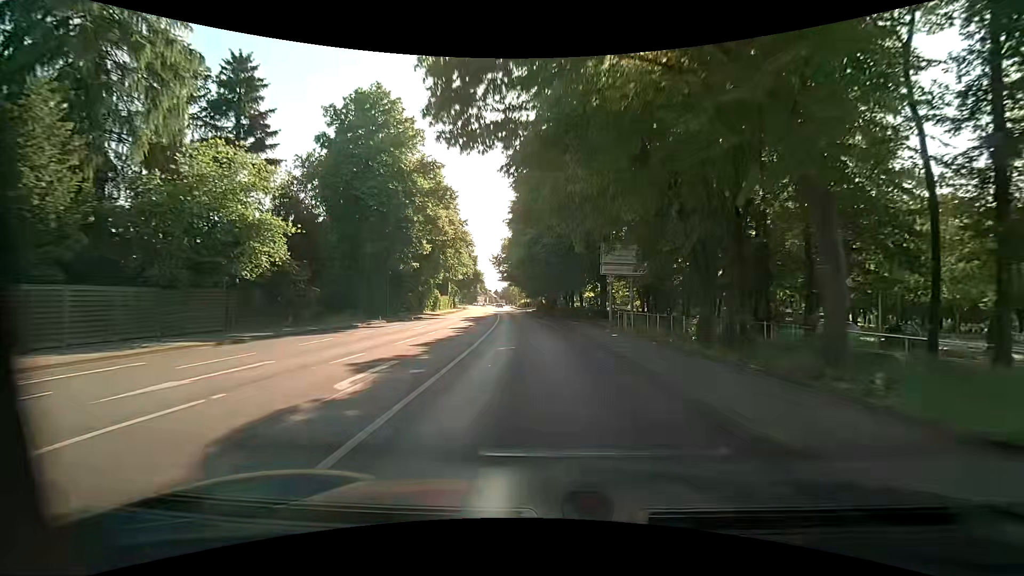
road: primary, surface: asphalt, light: Day
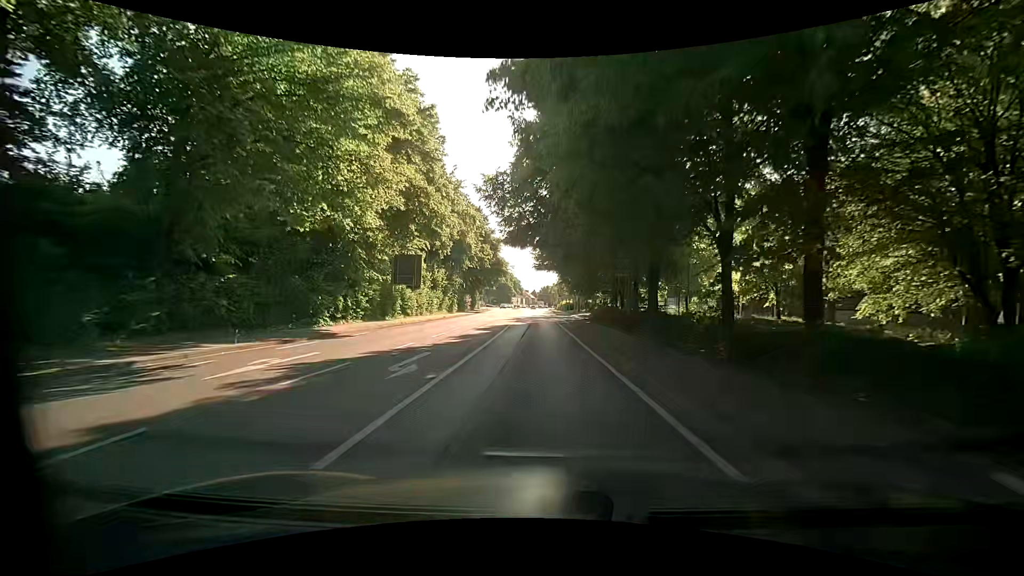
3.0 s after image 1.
(-1.8, +38.2) m; -5°
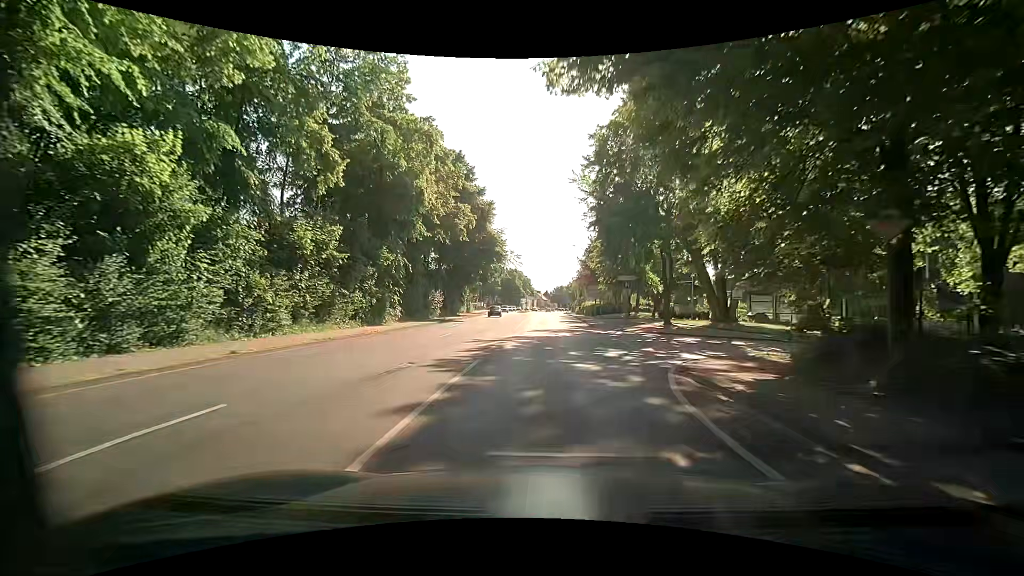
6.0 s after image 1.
(-0.7, +34.7) m; -1°
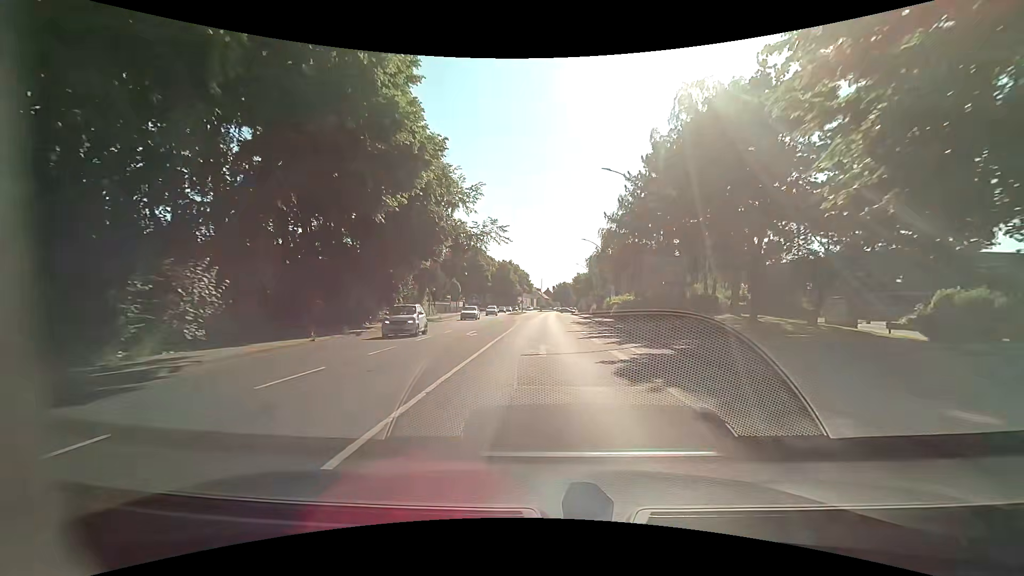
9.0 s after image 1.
(0.0, +37.5) m; 0°
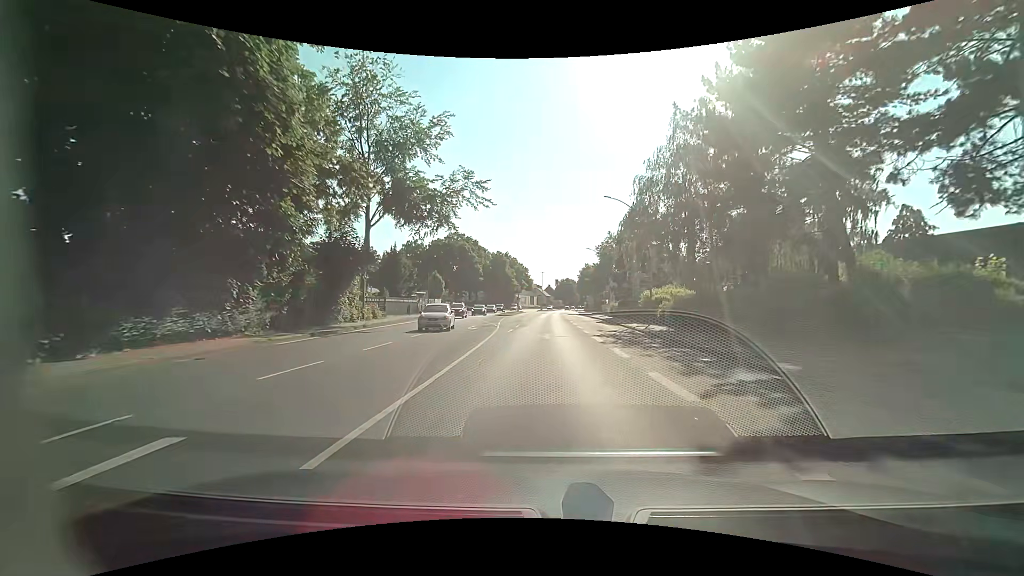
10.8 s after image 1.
(-0.3, +23.1) m; 0°
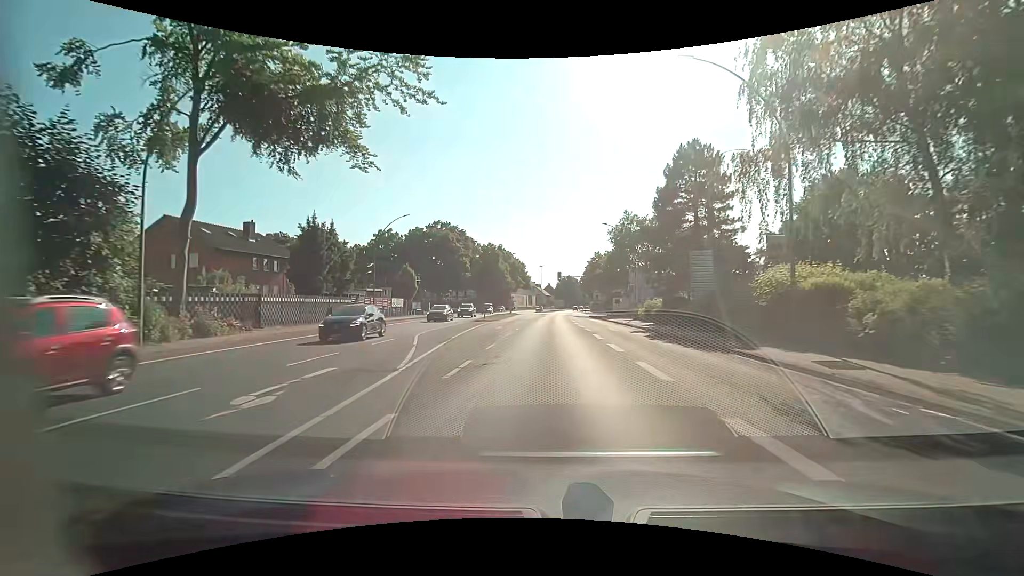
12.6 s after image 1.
(-0.2, +22.0) m; 0°
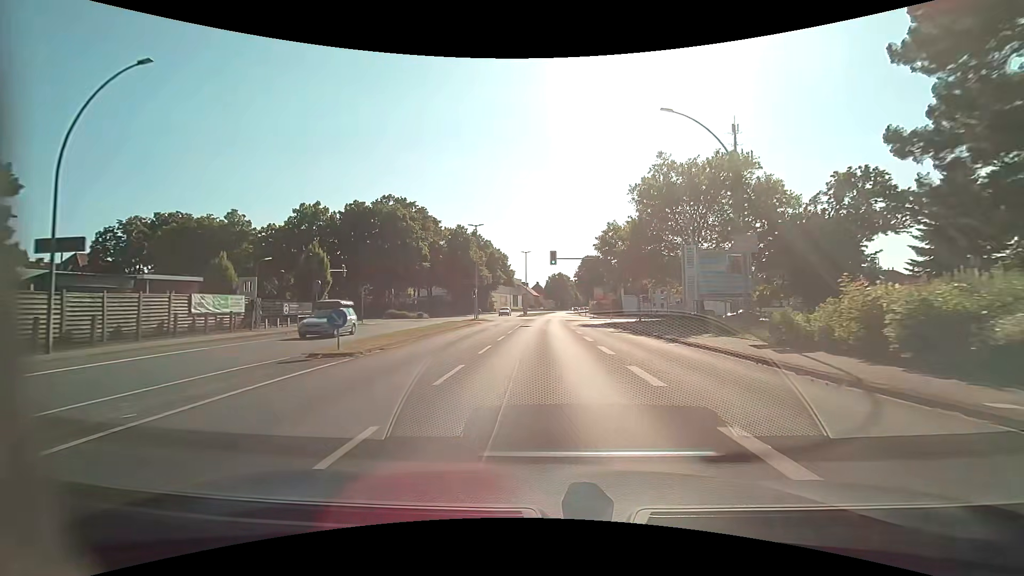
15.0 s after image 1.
(+0.2, +30.7) m; +1°
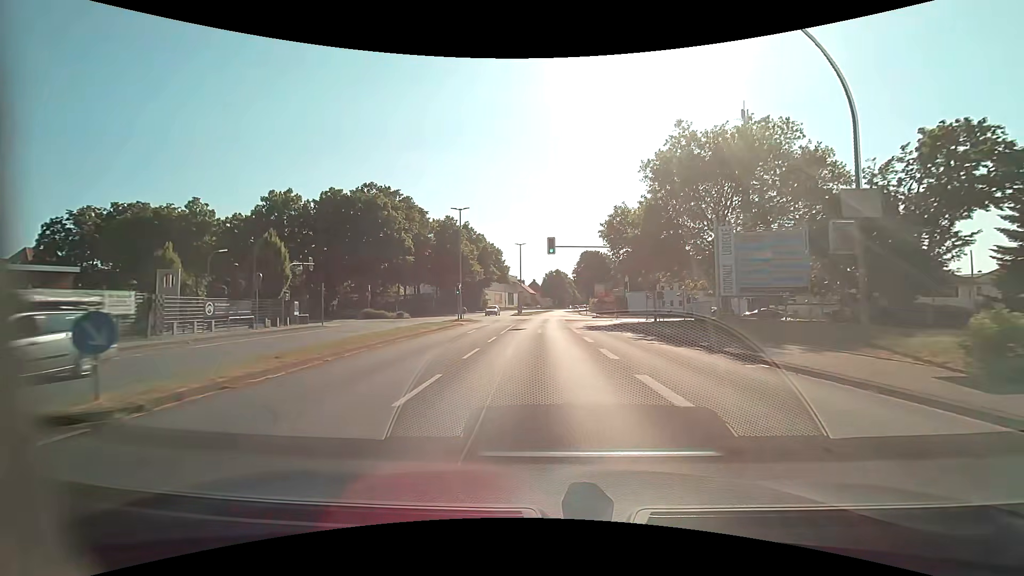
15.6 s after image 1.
(+0.1, +8.0) m; +1°
(0, +10) (0, +20) (0, +30) (0, +40) (0, +50) (0, +60) (+1, +70) (+1, +80) (+2, +90) (+2, +100) m
